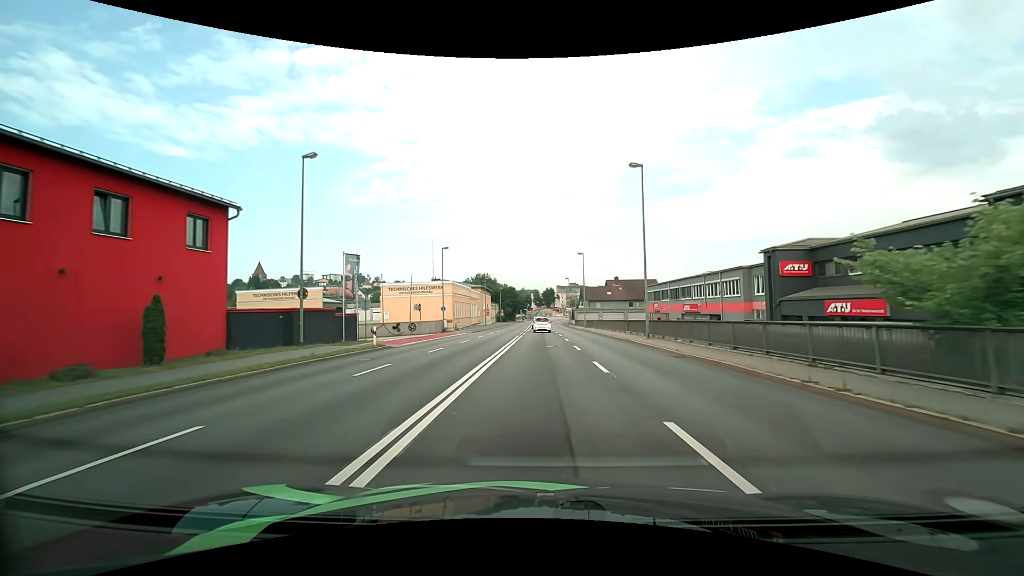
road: primary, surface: asphalt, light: Day
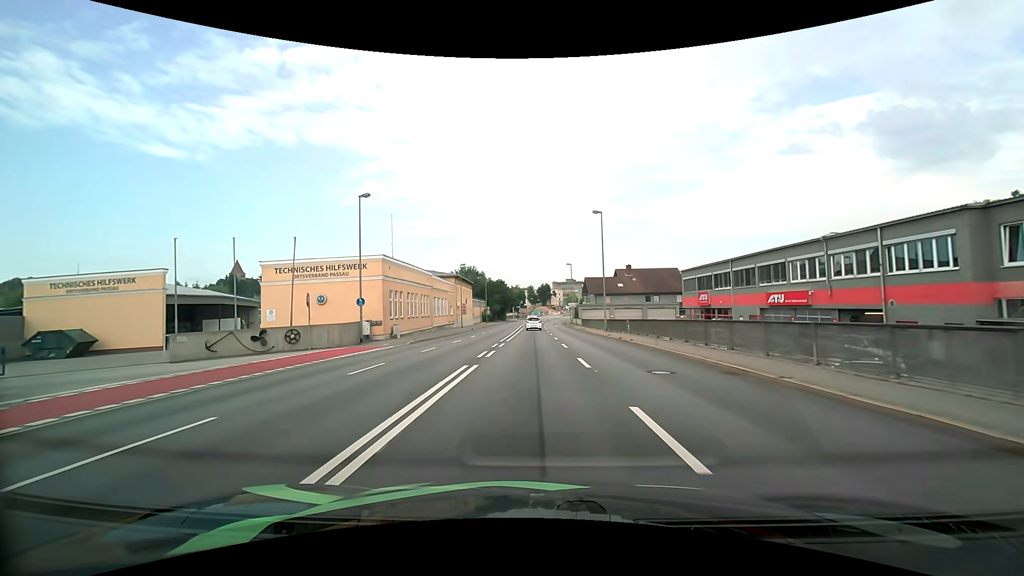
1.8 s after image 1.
(+0.3, +26.1) m; +1°
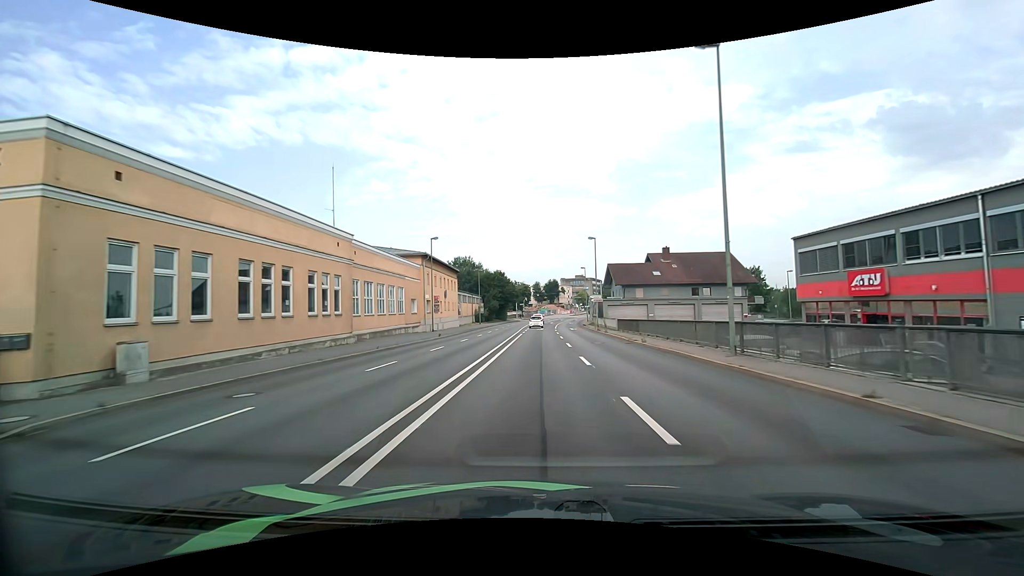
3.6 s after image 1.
(-0.2, +26.2) m; -1°
(0, +10) (0, +20) (0, +30) (0, +40) (0, +50) (+1, +60) (+1, +70) (+1, +80) (+2, +90) (+3, +100) m
